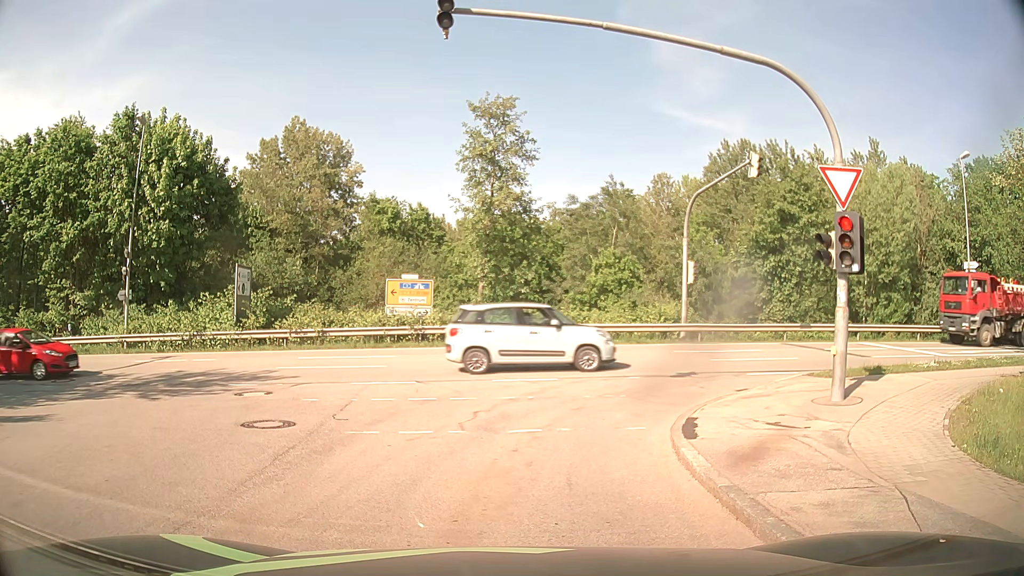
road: residential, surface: asphalt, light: Day
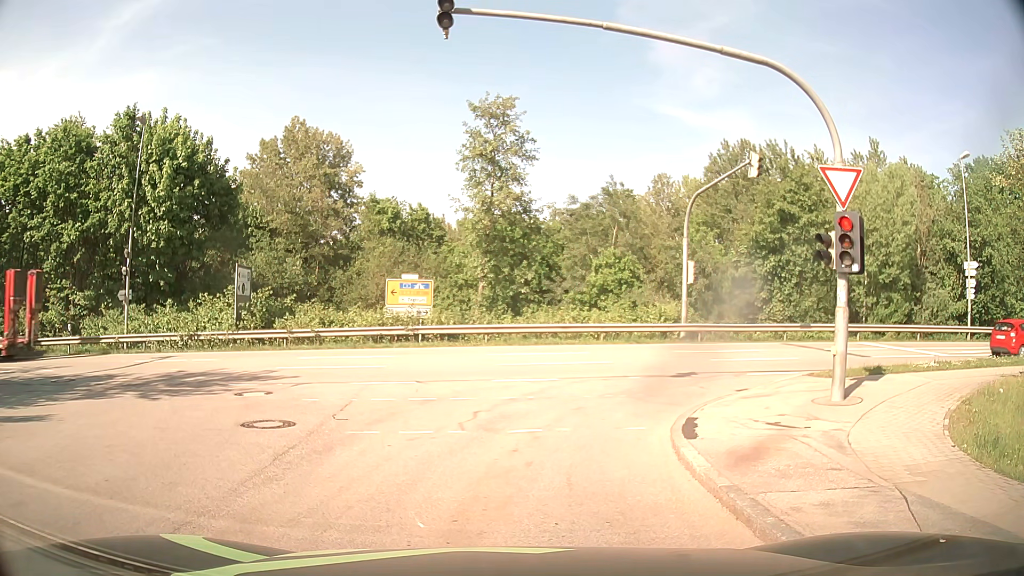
(0.0, 0.0) m; 0°
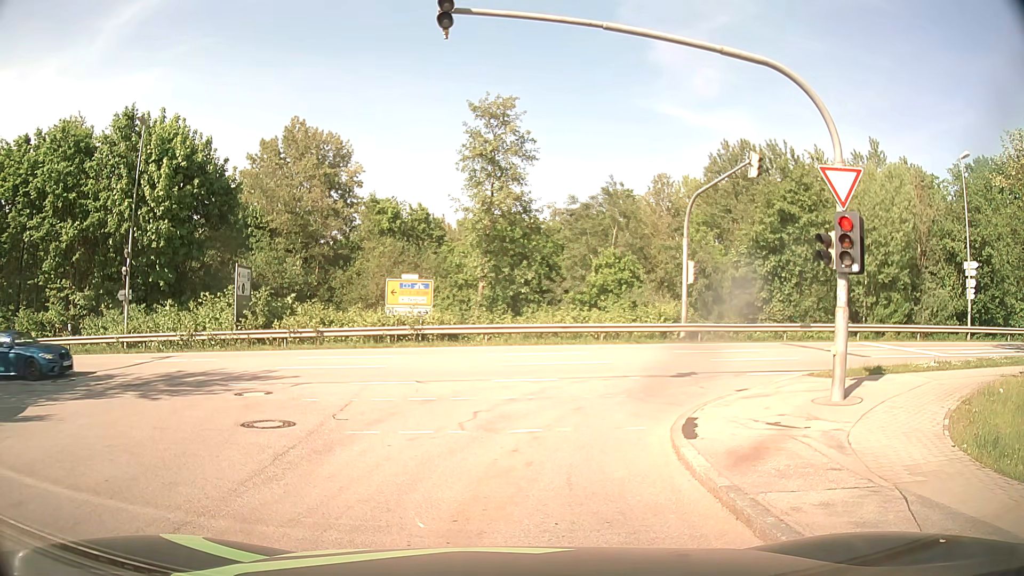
(0.0, 0.0) m; 0°
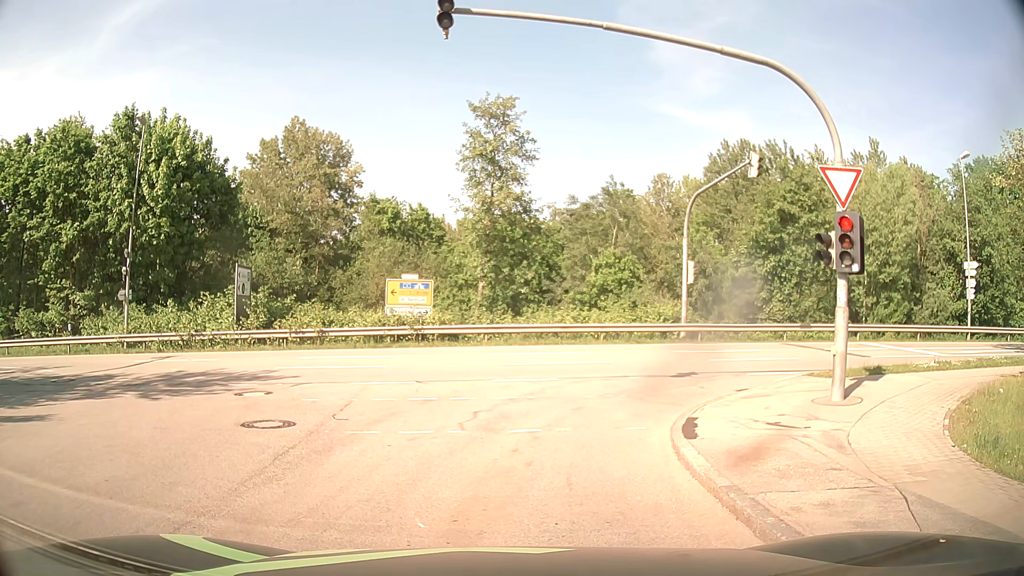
(0.0, 0.0) m; 0°
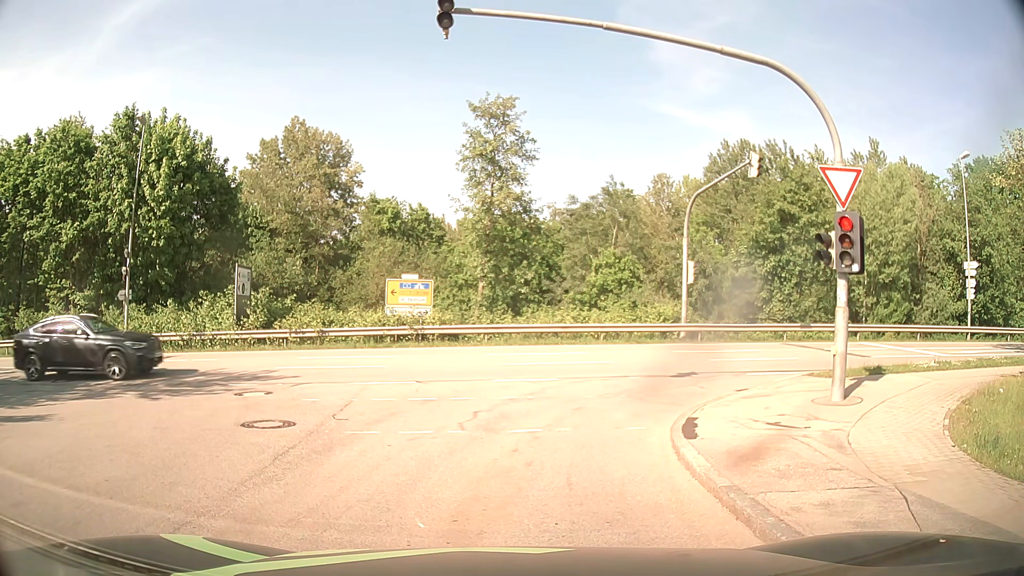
(0.0, 0.0) m; 0°
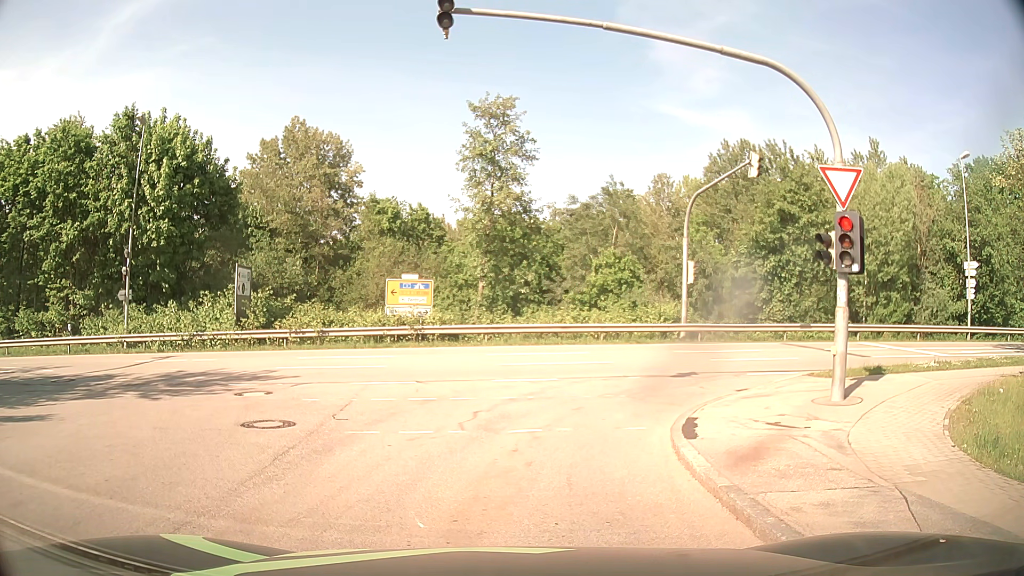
(0.0, 0.0) m; 0°
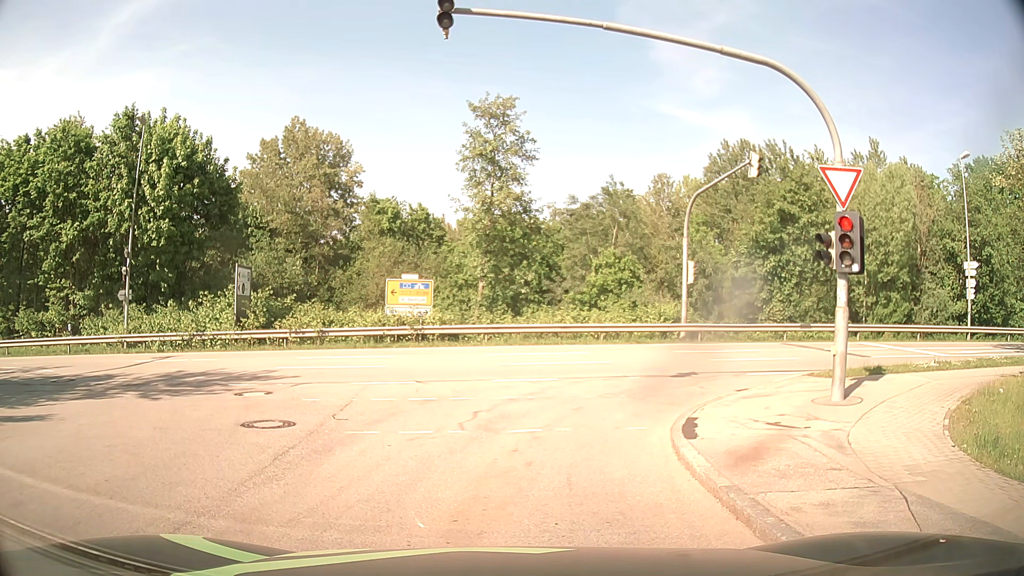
(0.0, 0.0) m; 0°
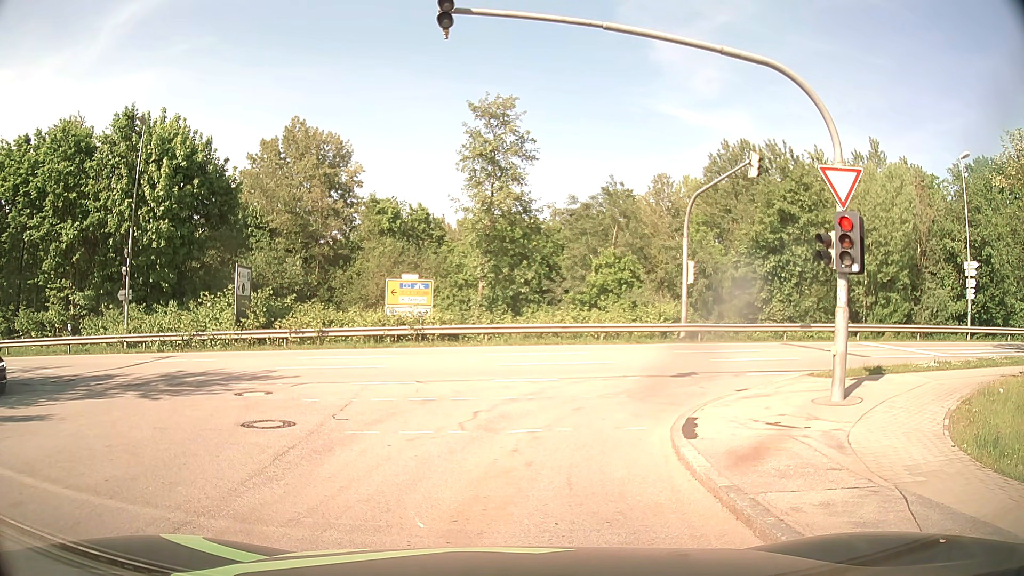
(0.0, 0.0) m; 0°
